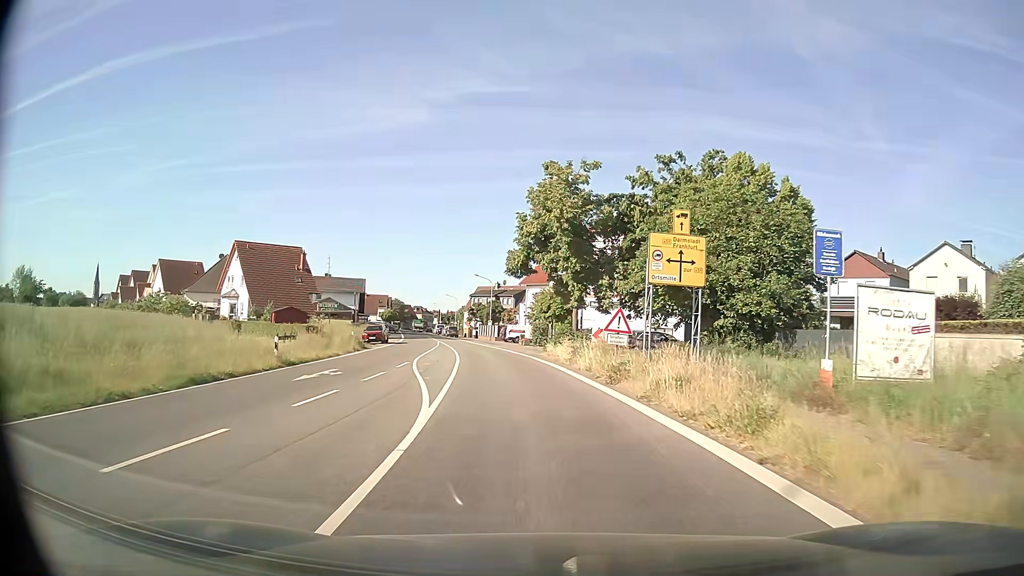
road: secondary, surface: asphalt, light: Day
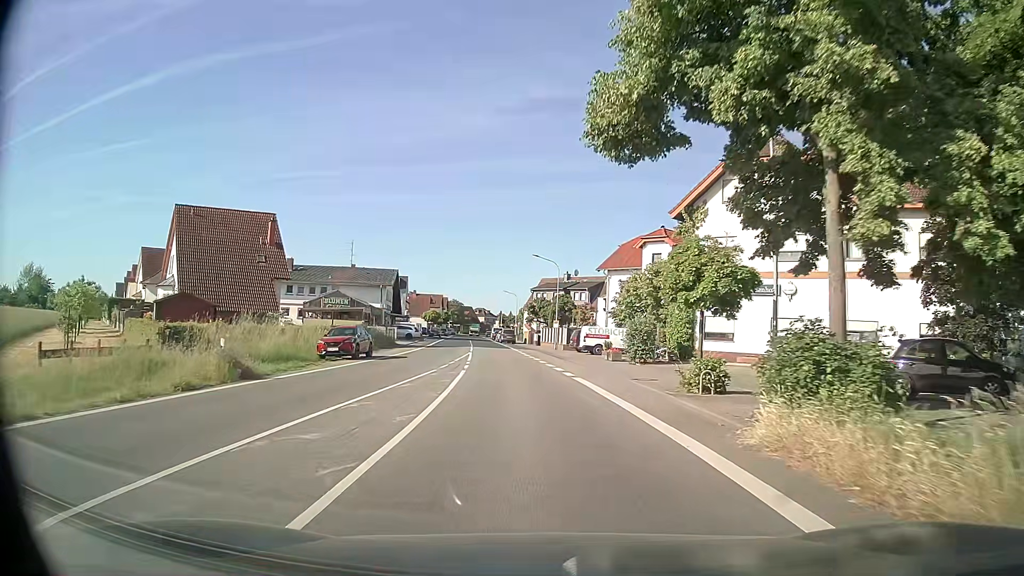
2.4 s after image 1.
(-1.4, +25.1) m; -6°
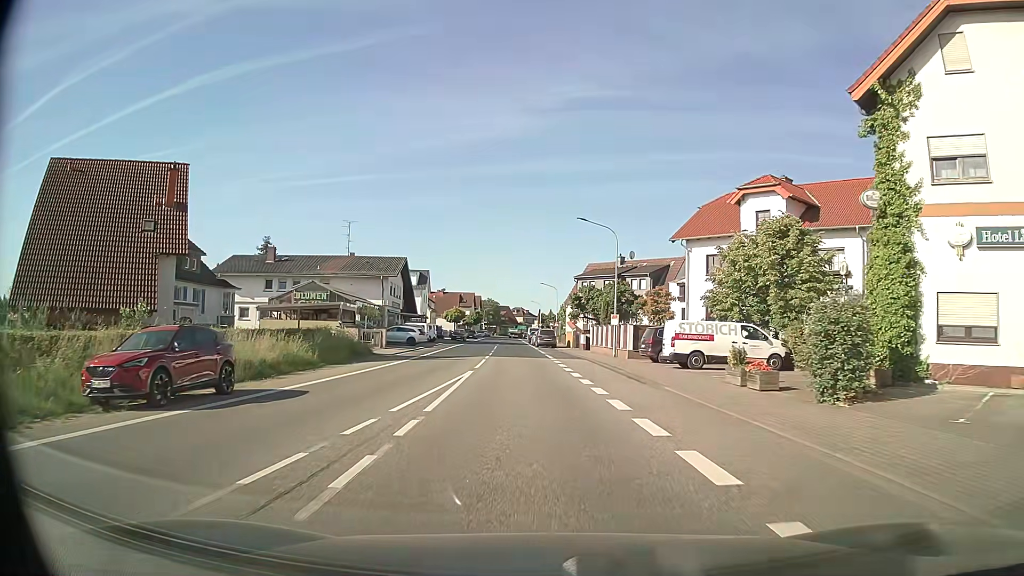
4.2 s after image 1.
(-0.6, +18.7) m; -4°
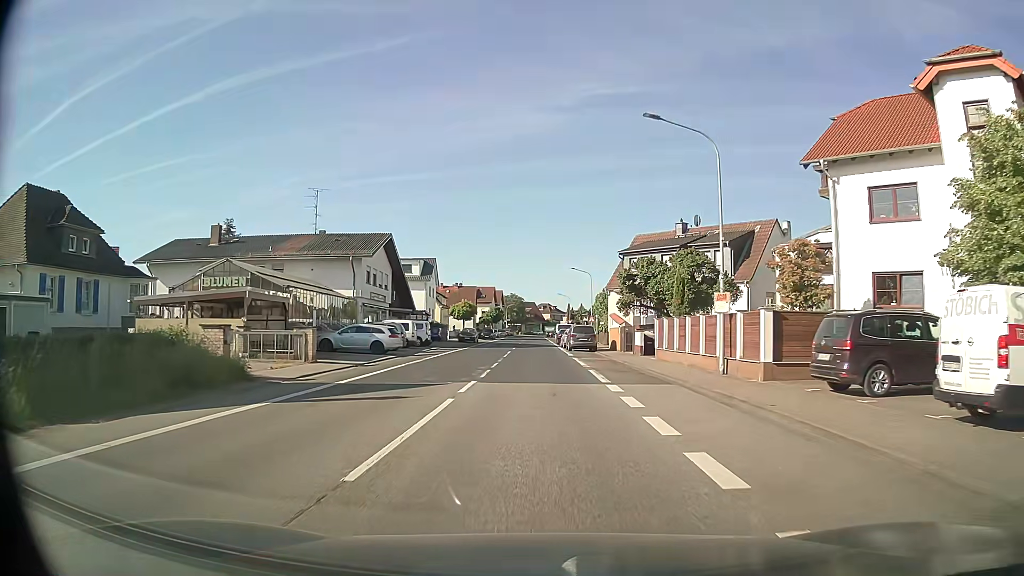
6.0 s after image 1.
(-0.3, +18.6) m; -2°
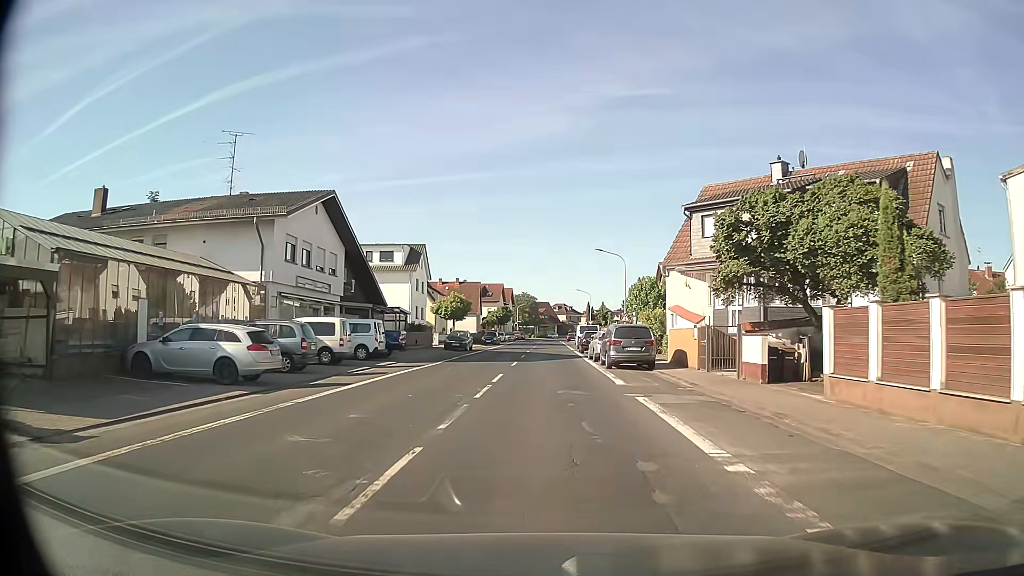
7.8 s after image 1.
(-0.2, +18.4) m; -1°
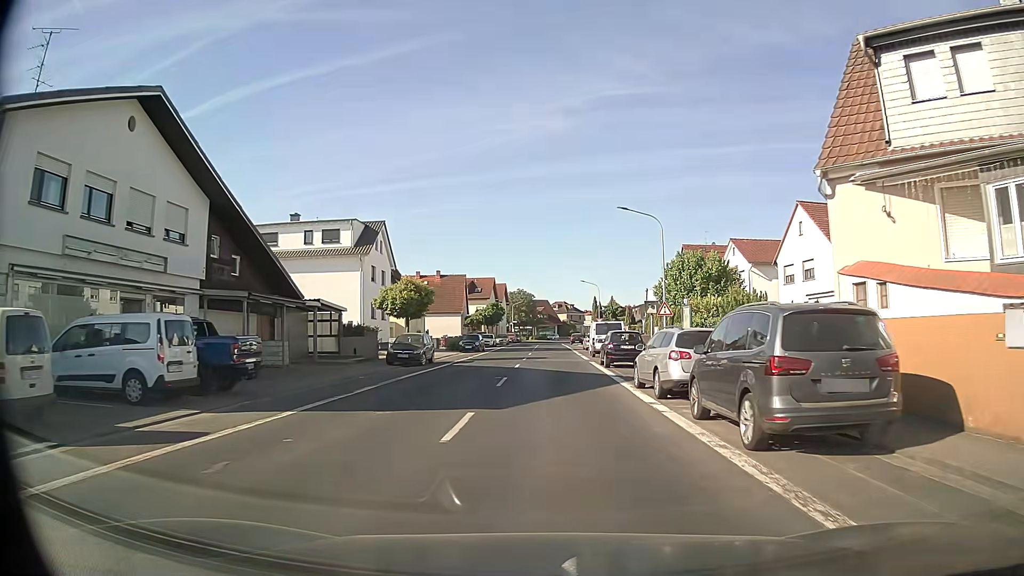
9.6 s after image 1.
(-0.2, +18.1) m; -1°
